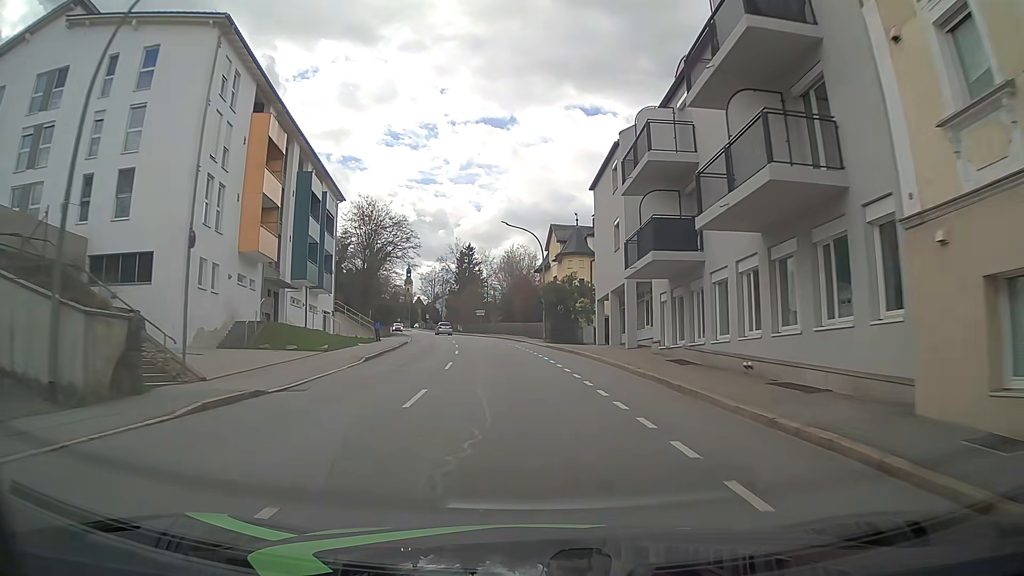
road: tertiary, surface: asphalt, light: Day
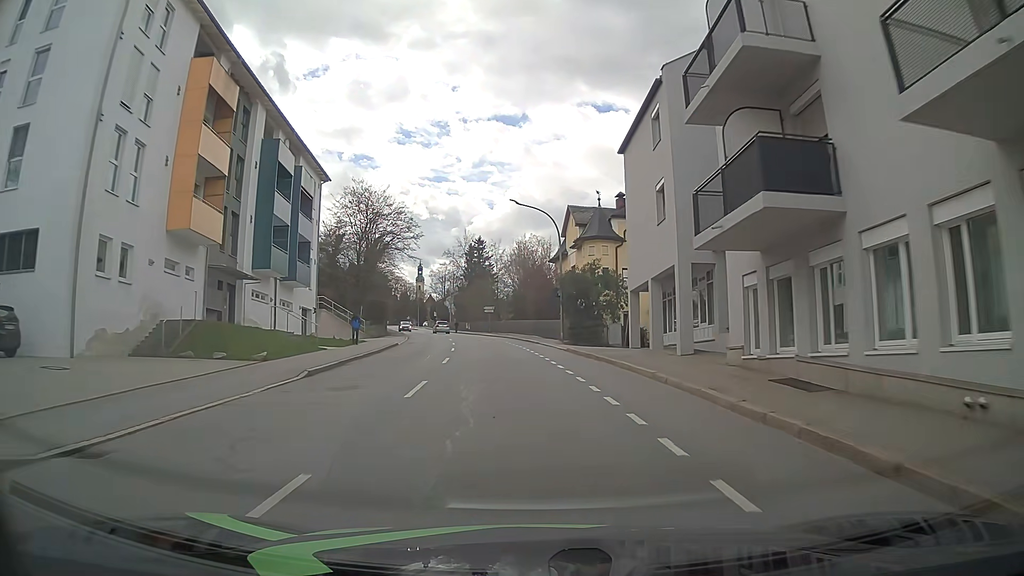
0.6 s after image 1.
(-0.1, +8.1) m; -1°
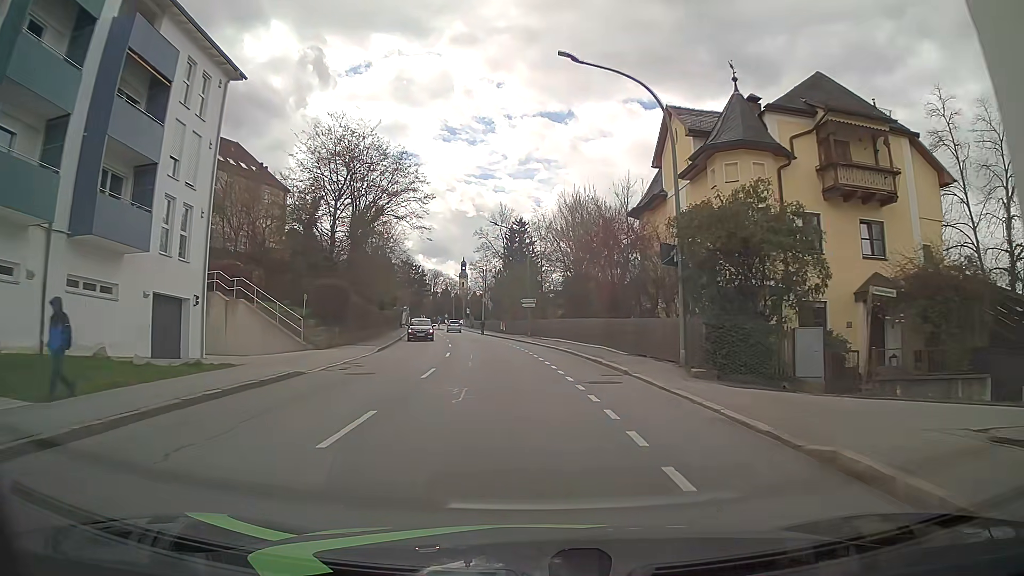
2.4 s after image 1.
(-0.9, +23.1) m; -5°
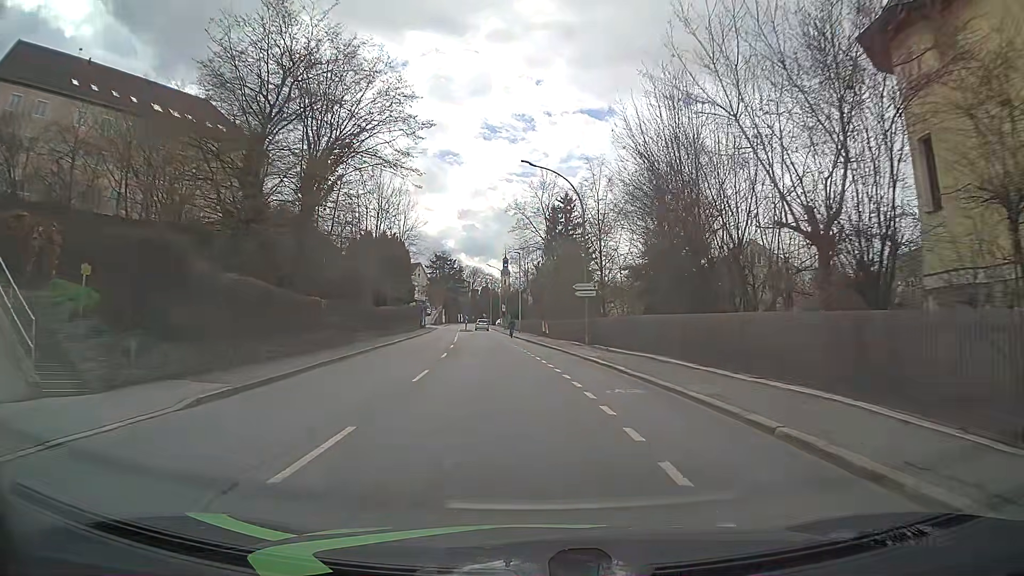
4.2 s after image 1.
(-0.4, +19.6) m; -3°
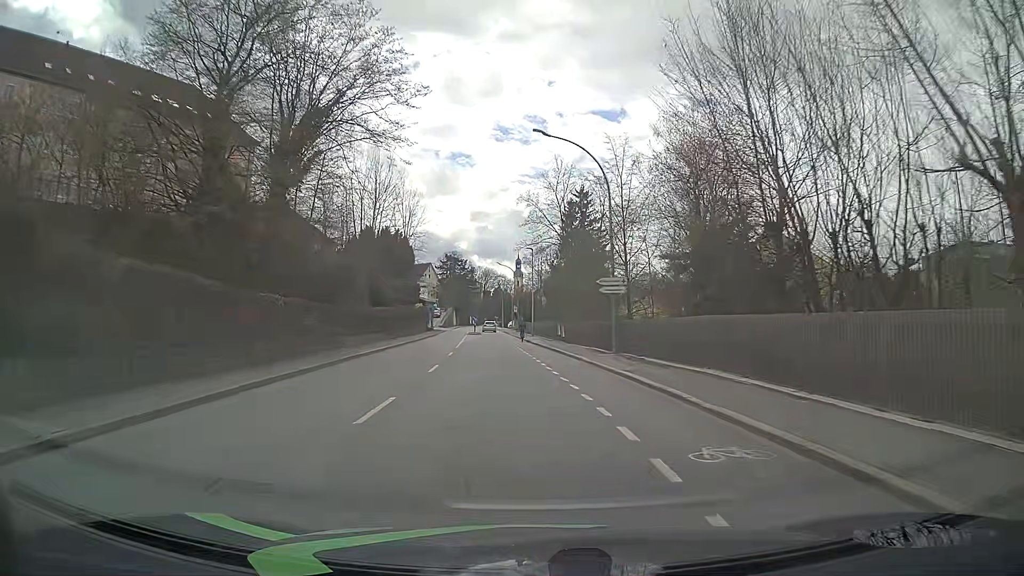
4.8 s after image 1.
(-0.1, +5.6) m; -1°
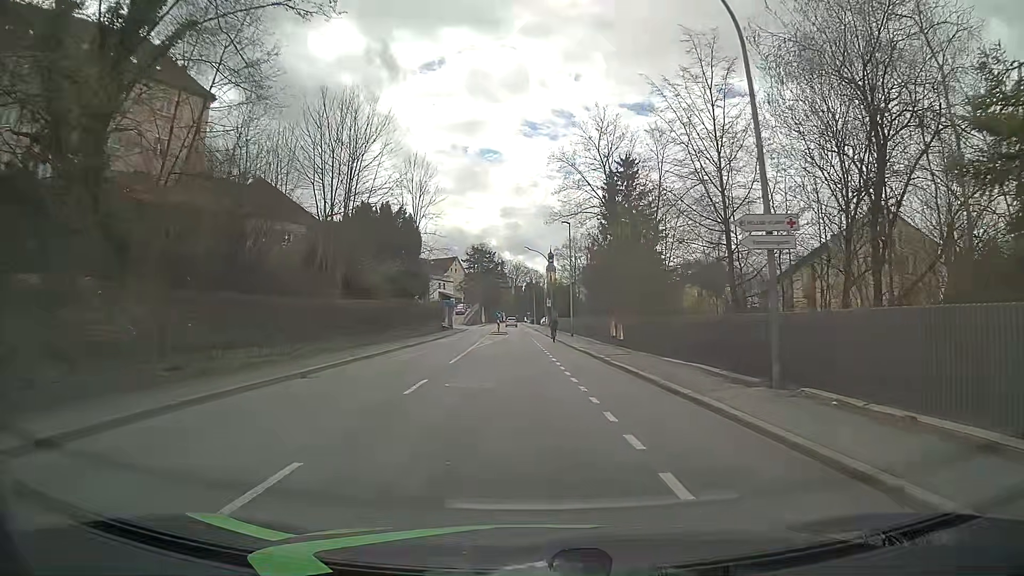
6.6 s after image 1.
(-0.3, +14.3) m; -2°
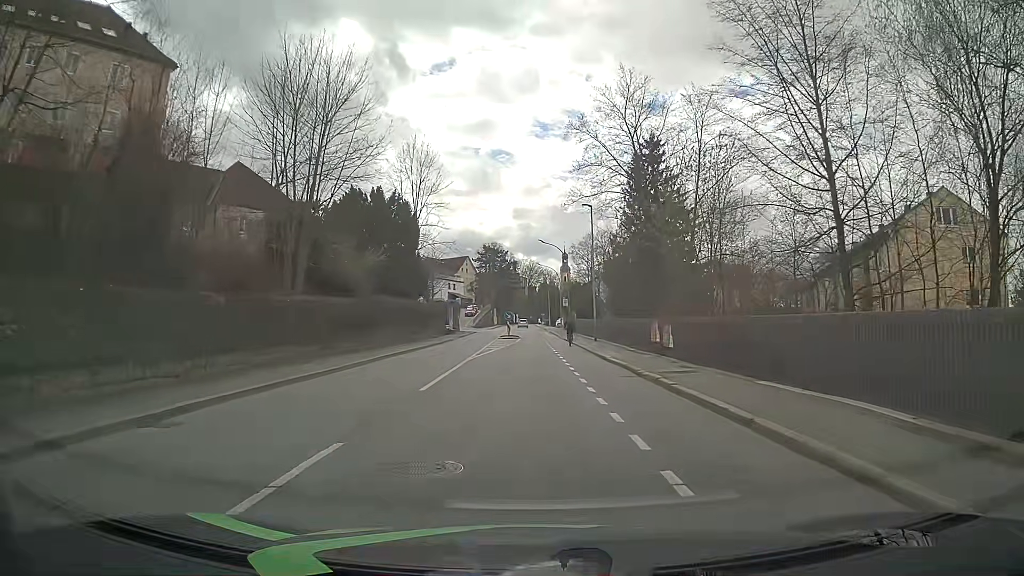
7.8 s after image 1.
(-0.2, +7.7) m; -2°
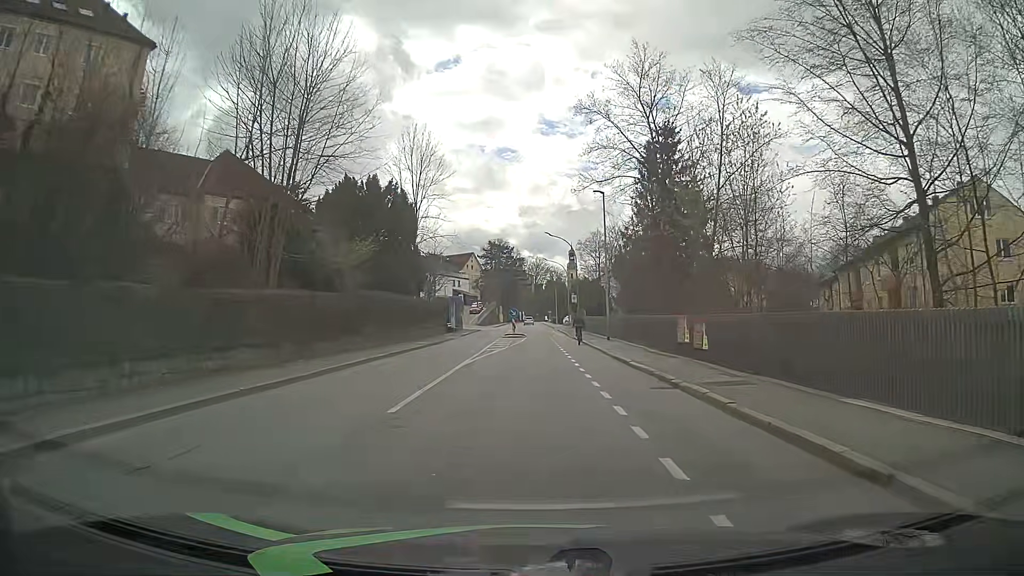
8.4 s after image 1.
(0.0, +3.5) m; 0°
(0, +10) (0, +20) (0, +30) (+1, +40) (+1, +50) (0, +60) (-1, +70) (-1, +80) (-1, +90) (-1, +100) m
